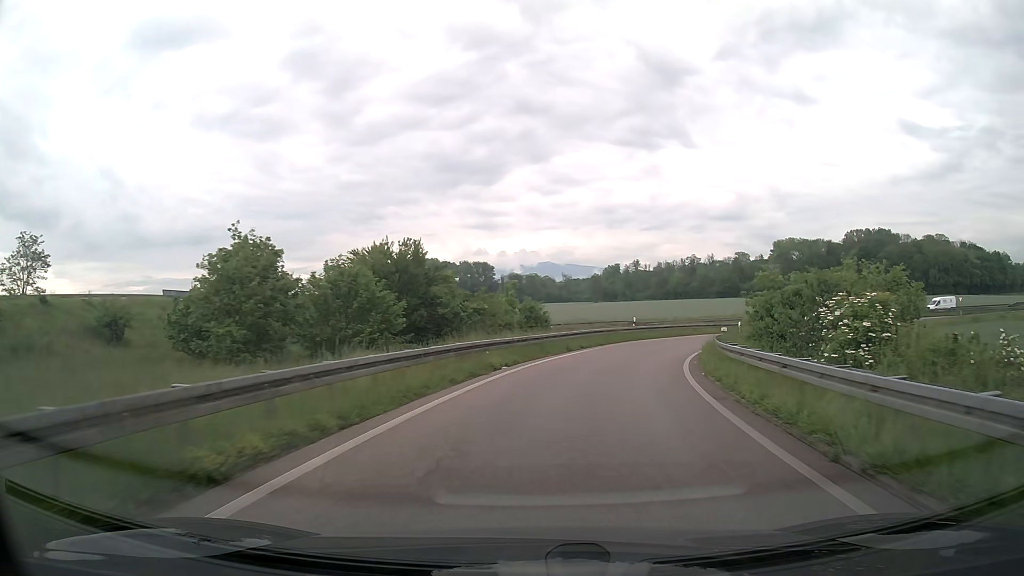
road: trunk_link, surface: asphalt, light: Day
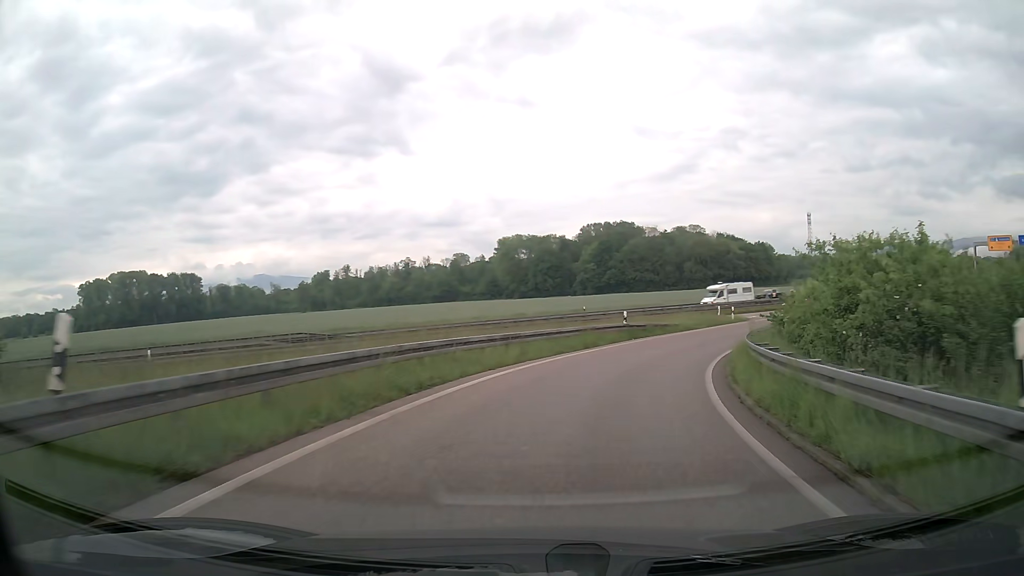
(+7.0, +35.9) m; +24°
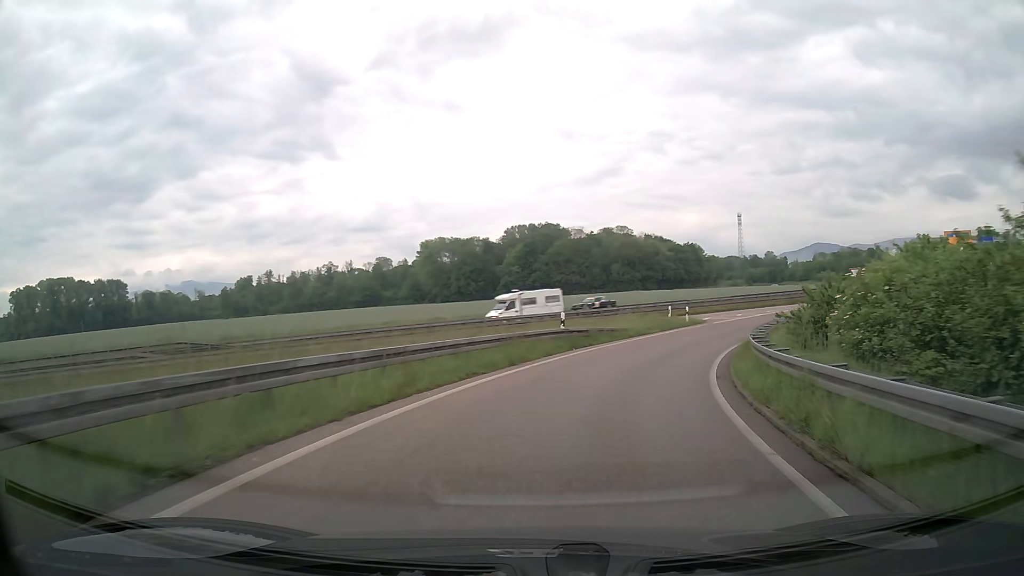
(+0.4, +7.6) m; +6°
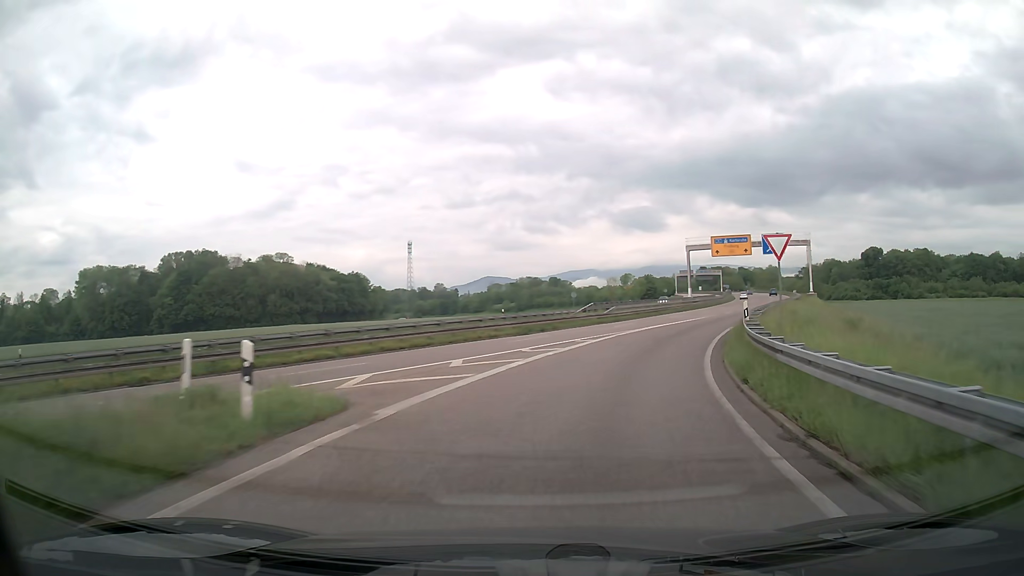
(+7.5, +30.2) m; +28°
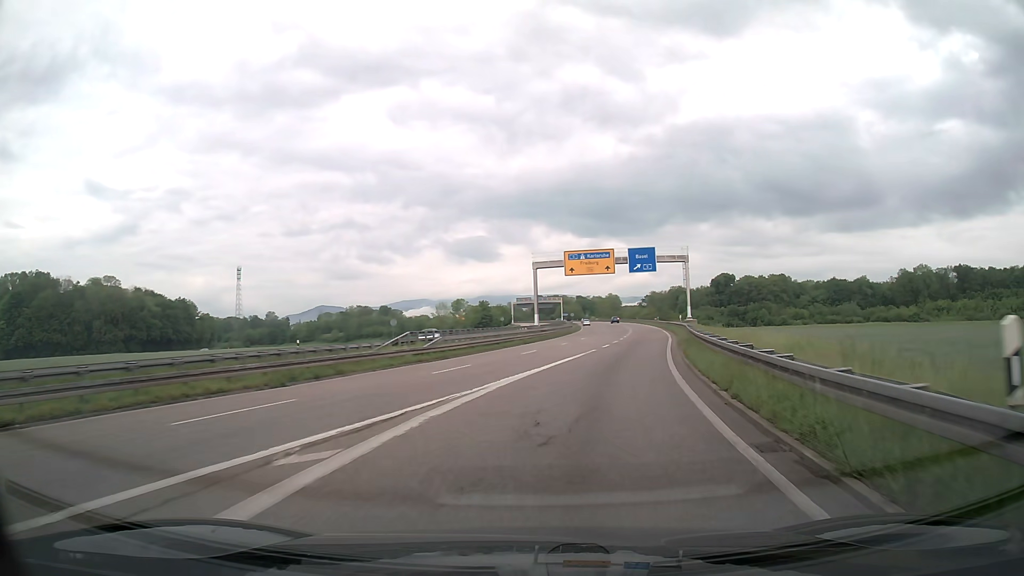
(+2.0, +16.0) m; +14°
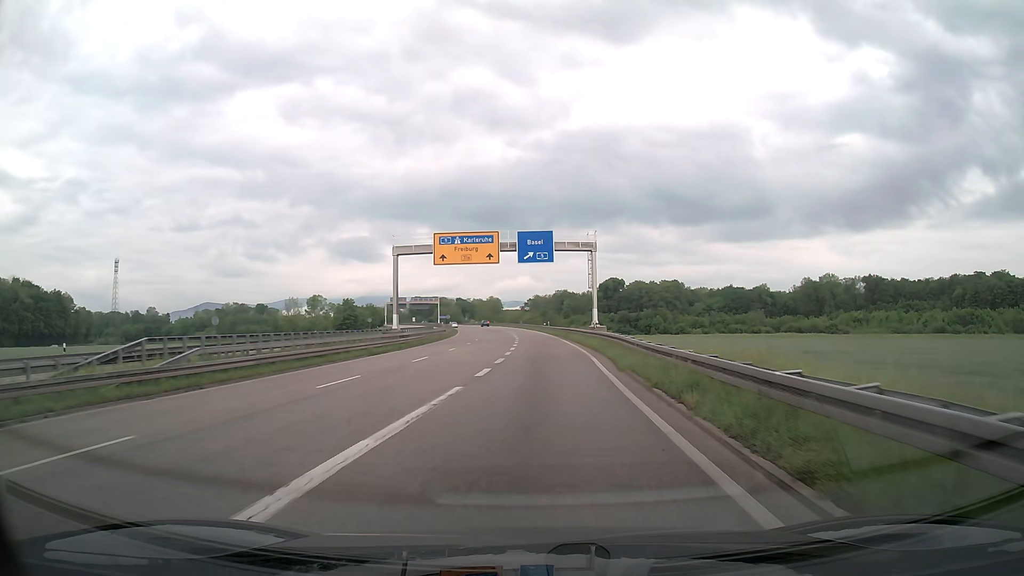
(+1.7, +16.5) m; +10°
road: trunk
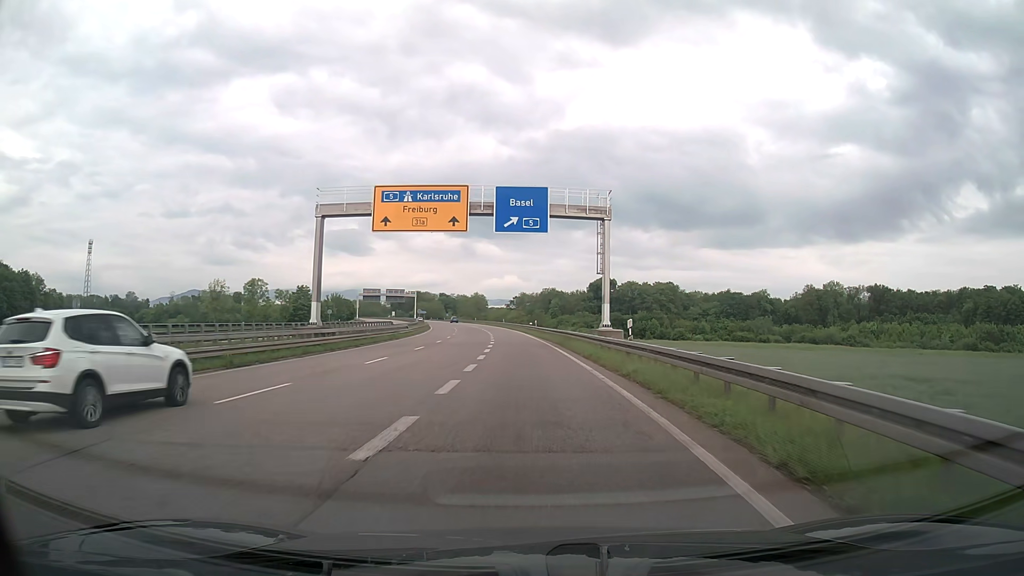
(+0.4, +17.5) m; +1°
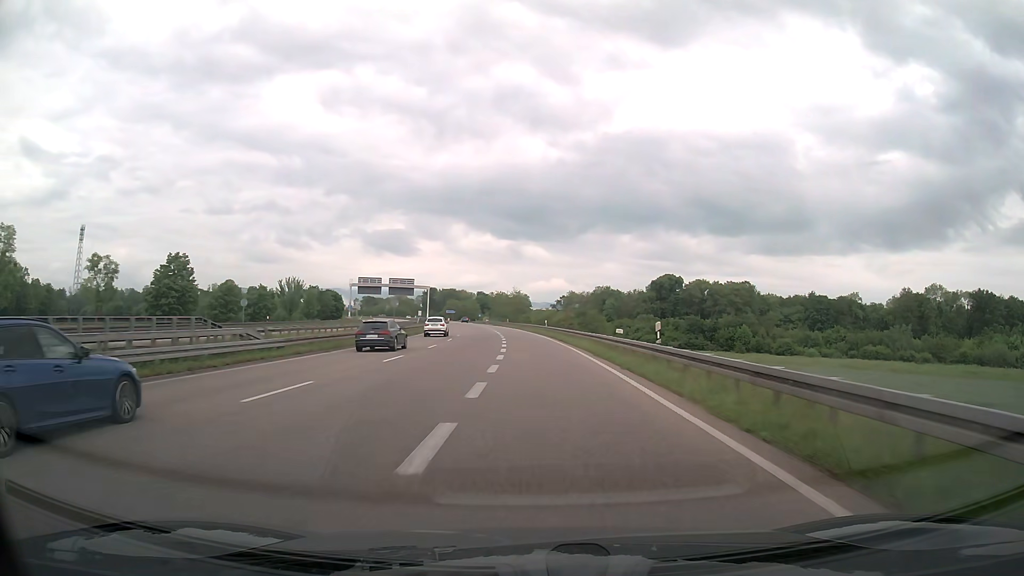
(-1.3, +49.3) m; -4°
(0, +10) (0, +20) (-1, +30) (-1, +40) (-2, +50) (-3, +60) (-4, +70) (-5, +80) (-6, +90) (-7, +100) m
